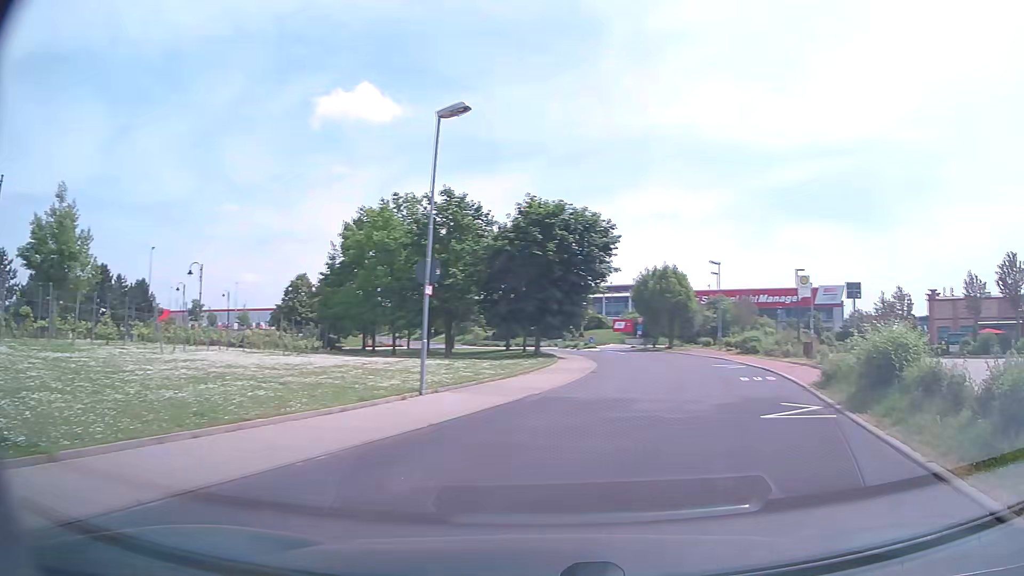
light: Day
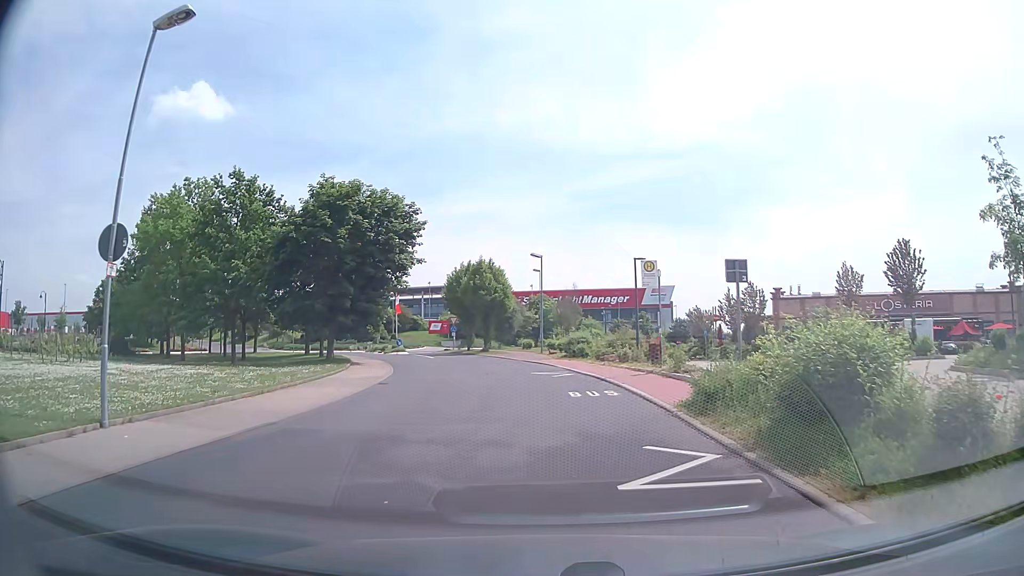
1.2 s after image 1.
(+0.9, +5.5) m; +14°
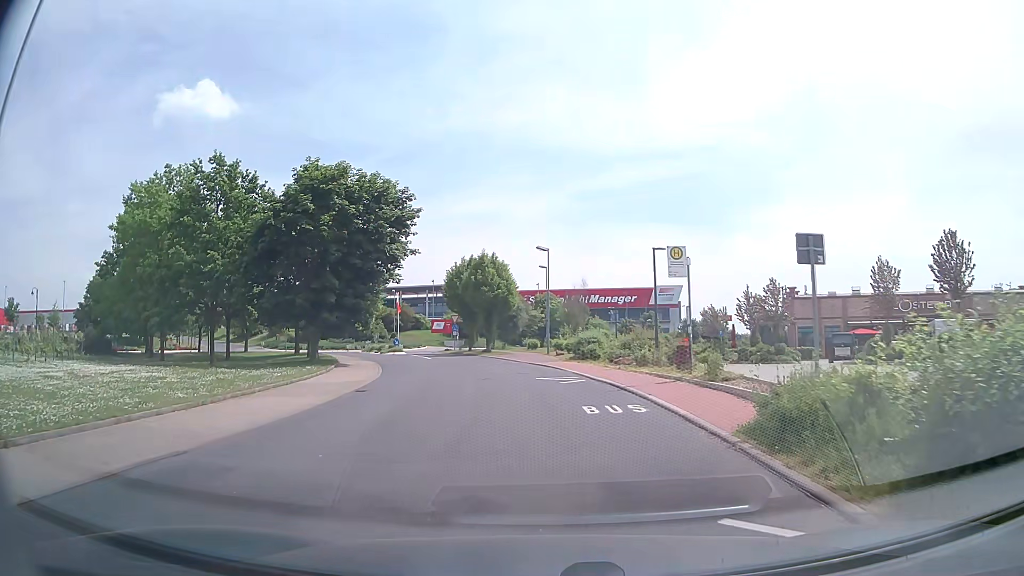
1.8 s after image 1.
(0.0, +3.4) m; -1°
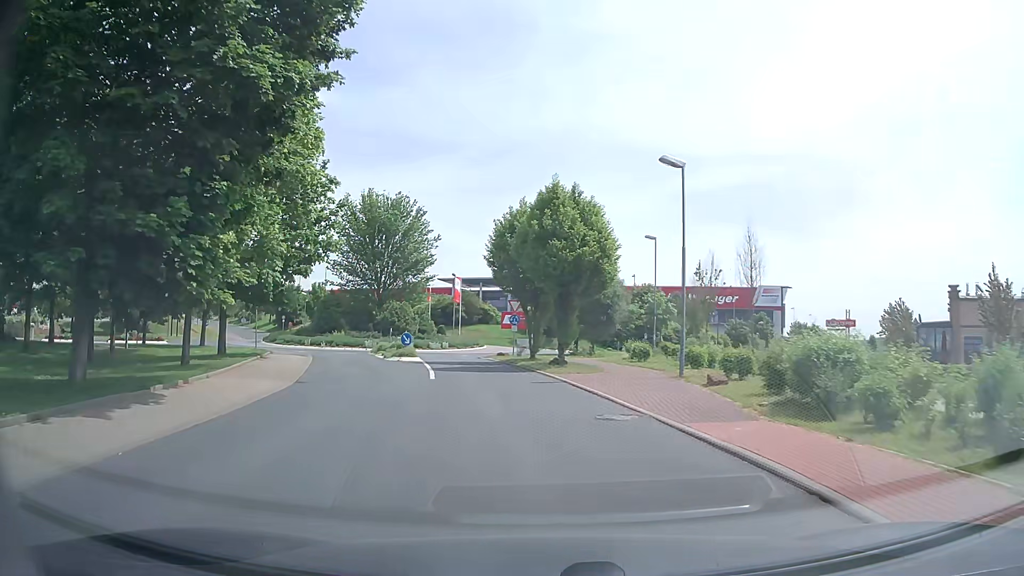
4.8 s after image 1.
(-0.8, +21.2) m; -8°
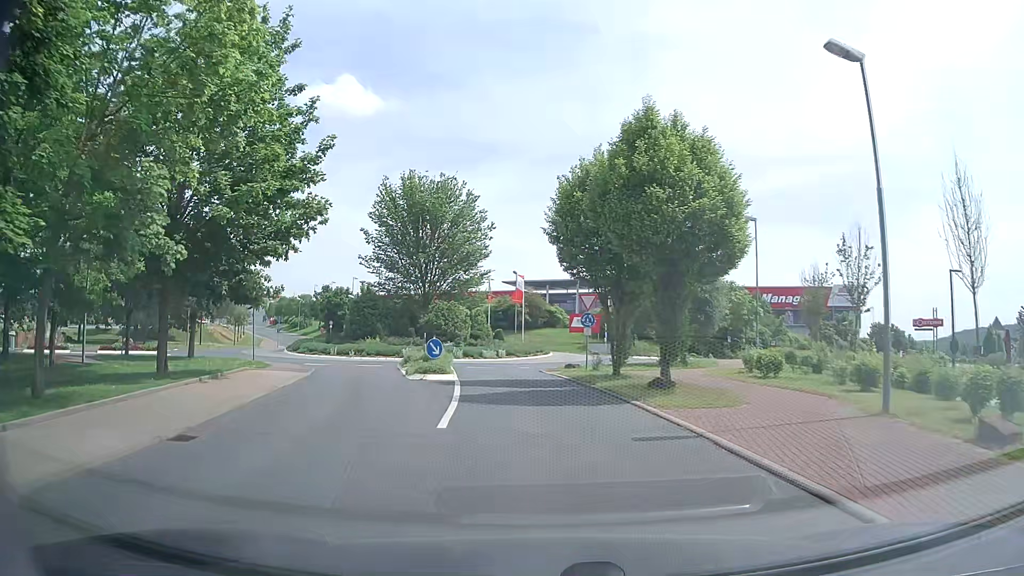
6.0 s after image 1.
(-0.3, +8.8) m; -6°
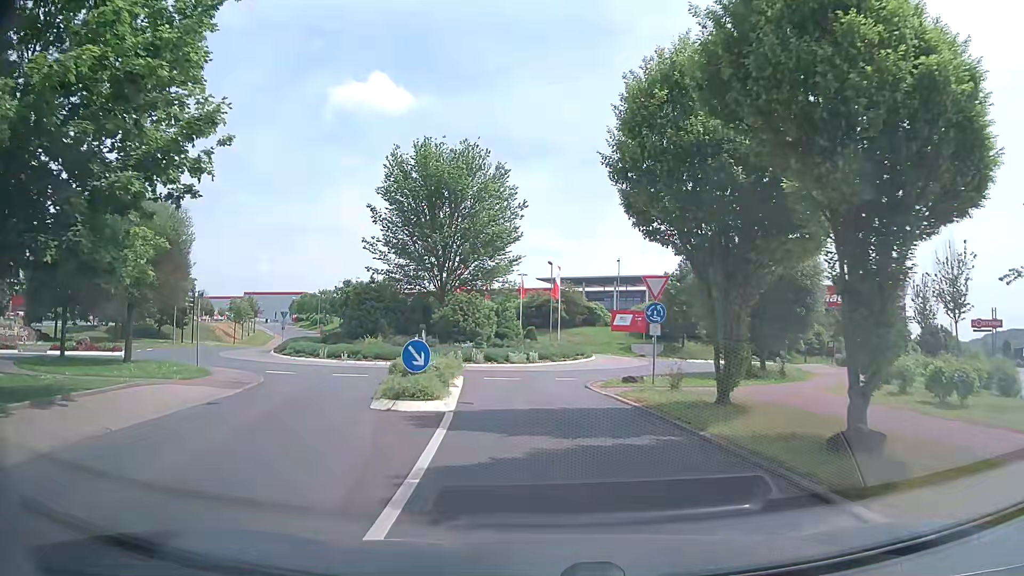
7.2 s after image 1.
(-0.2, +8.2) m; -2°
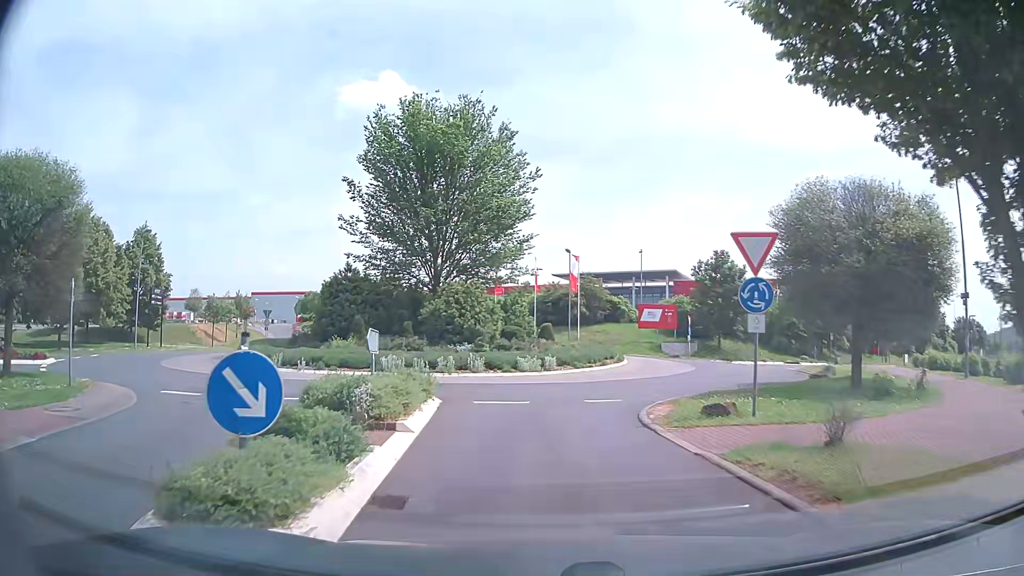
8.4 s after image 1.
(-0.1, +7.8) m; -2°
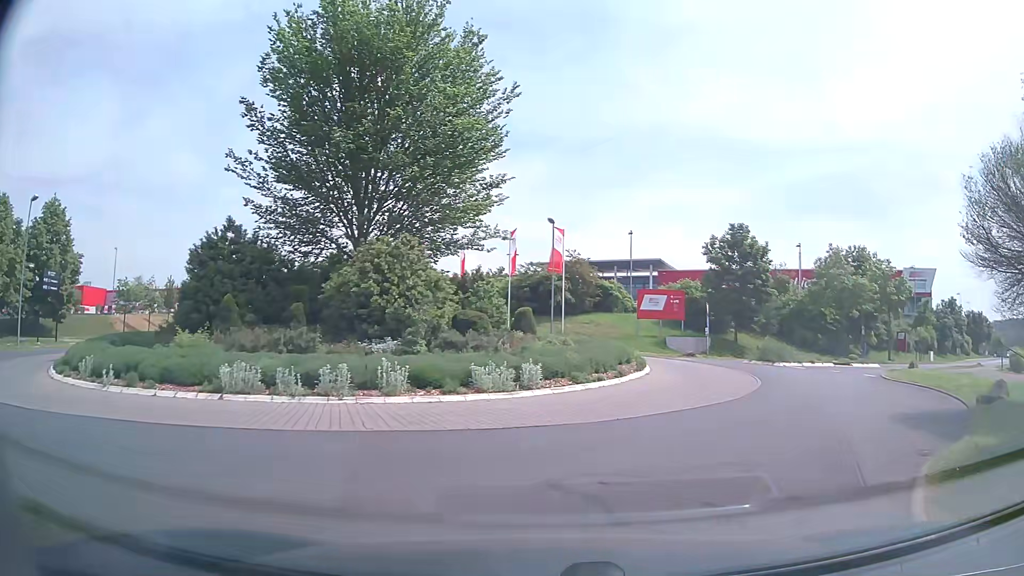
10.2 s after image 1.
(0.0, +10.9) m; +3°
(+2, +10) (+6, +19) (+12, +27) (+19, +34) (+27, +40) (+35, +46) (+42, +53) (+50, +60) (+57, +66) (+64, +73) m
